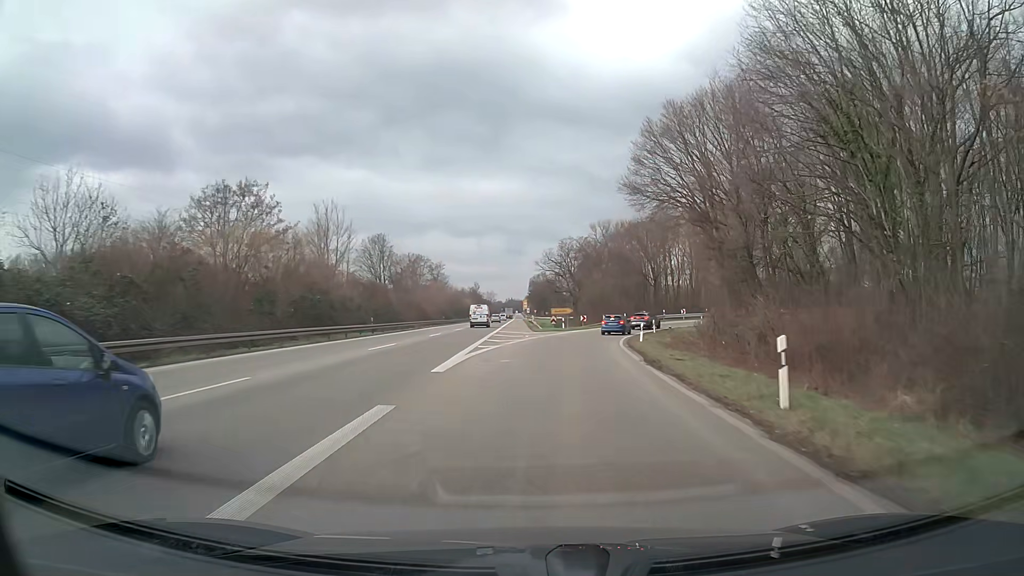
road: trunk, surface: asphalt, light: Day
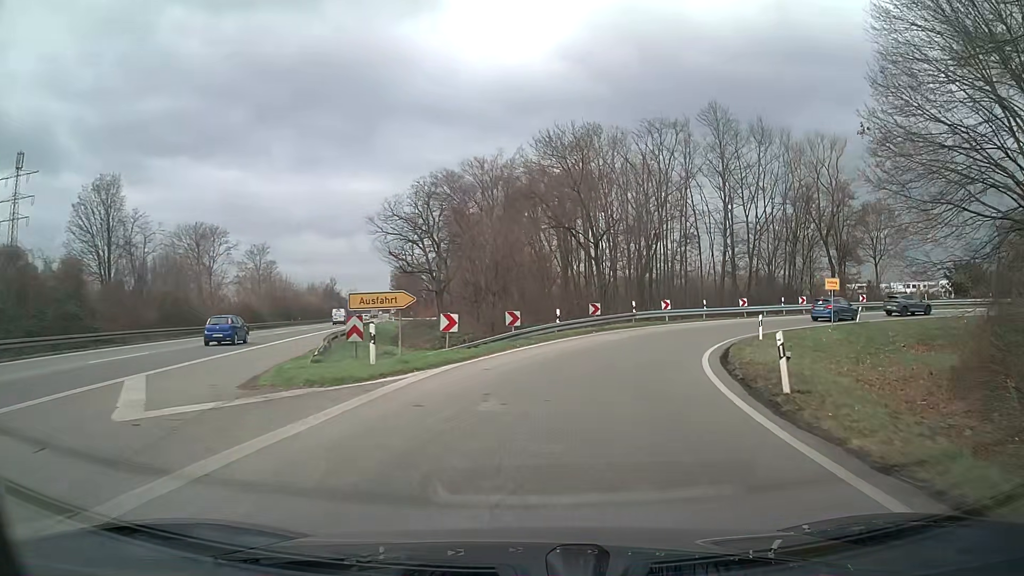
(+3.4, +42.5) m; +11°
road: trunk_link
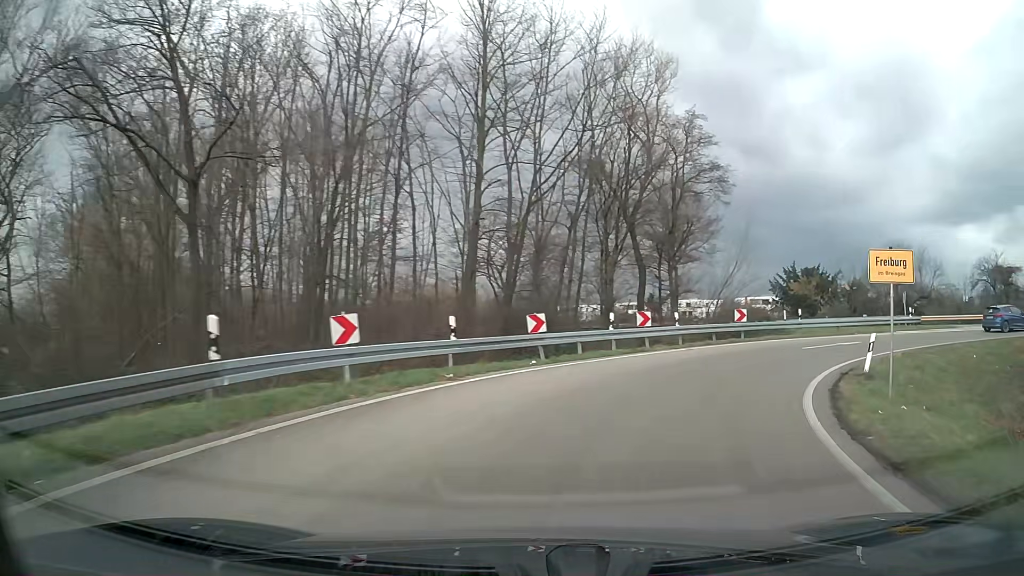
(+5.5, +25.8) m; +31°
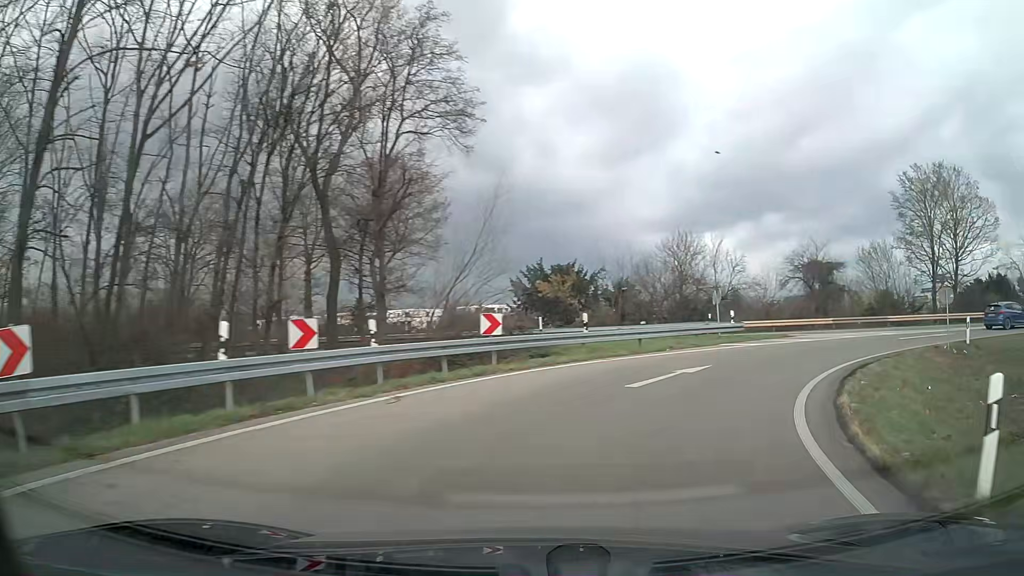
(+2.5, +12.1) m; +24°
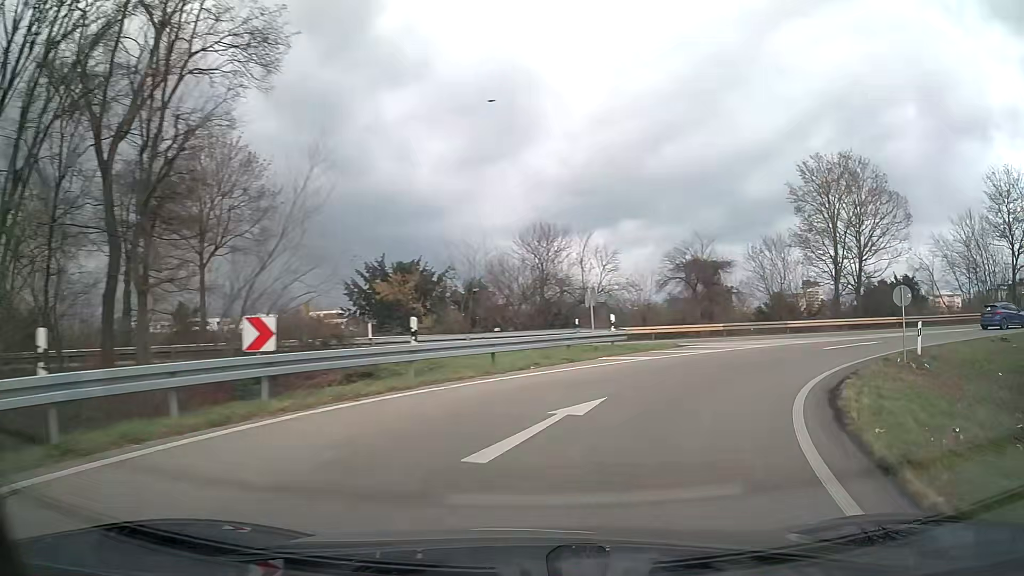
(+0.7, +6.1) m; +13°
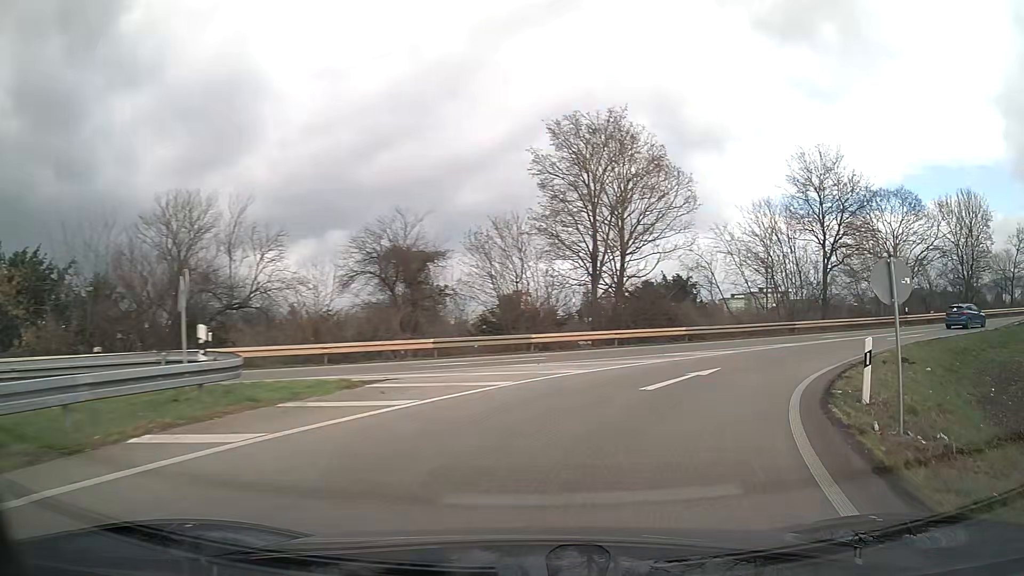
(+2.5, +12.1) m; +23°
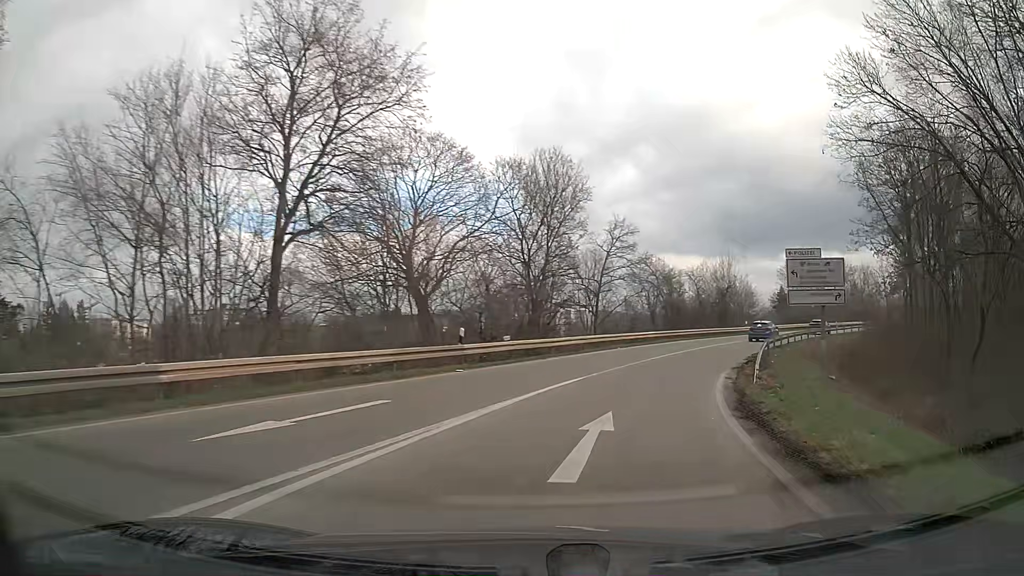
(+10.2, +23.6) m; +43°
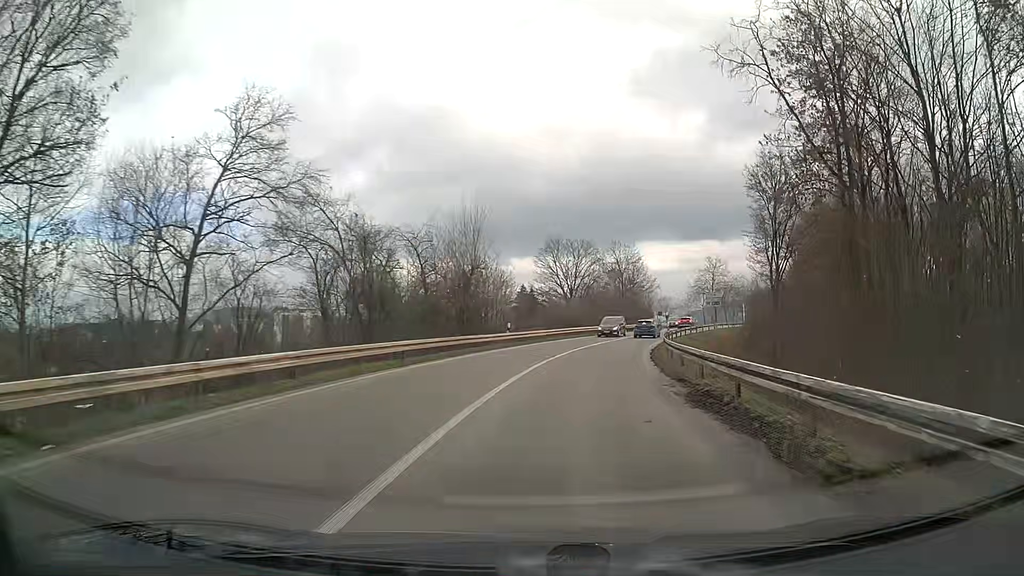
(+6.5, +28.5) m; +23°
(0, +10) (+1, +20) (+3, +30) (+4, +40) (+7, +49) (+10, +59) (+13, +68) (+17, +78) (+21, +87) (+26, +96) m
